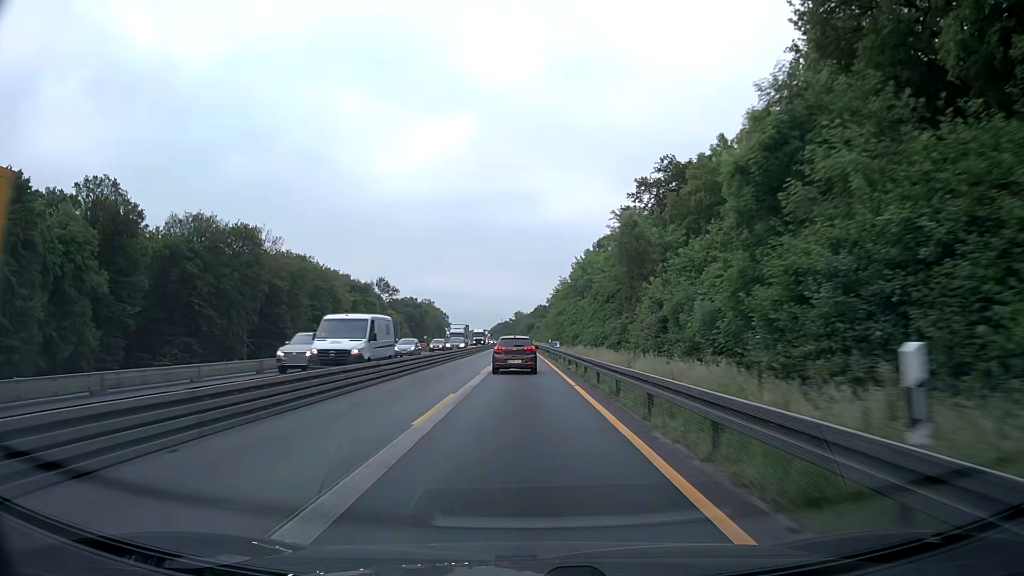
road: motorway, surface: asphalt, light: Day
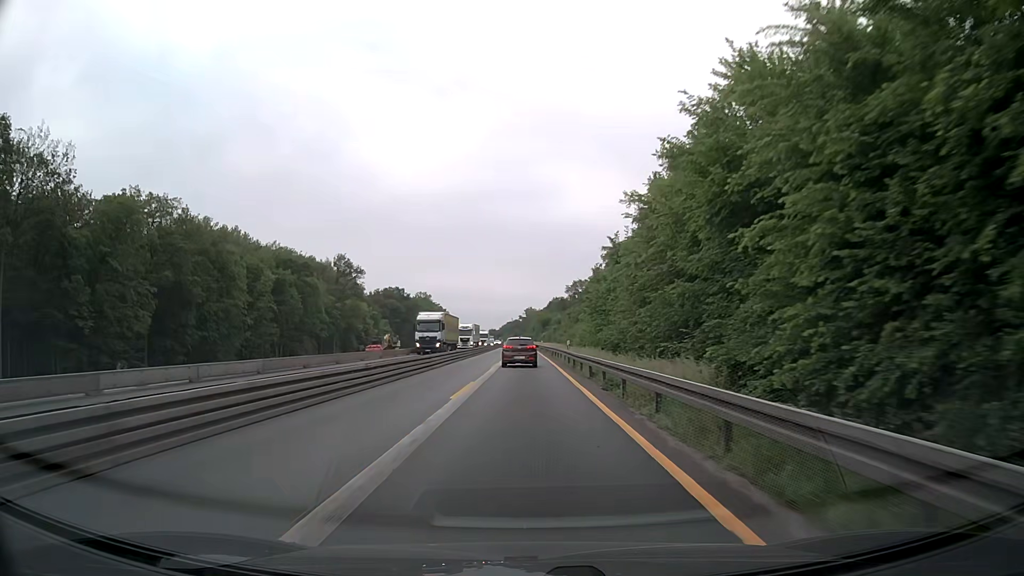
(-0.6, +64.5) m; -1°
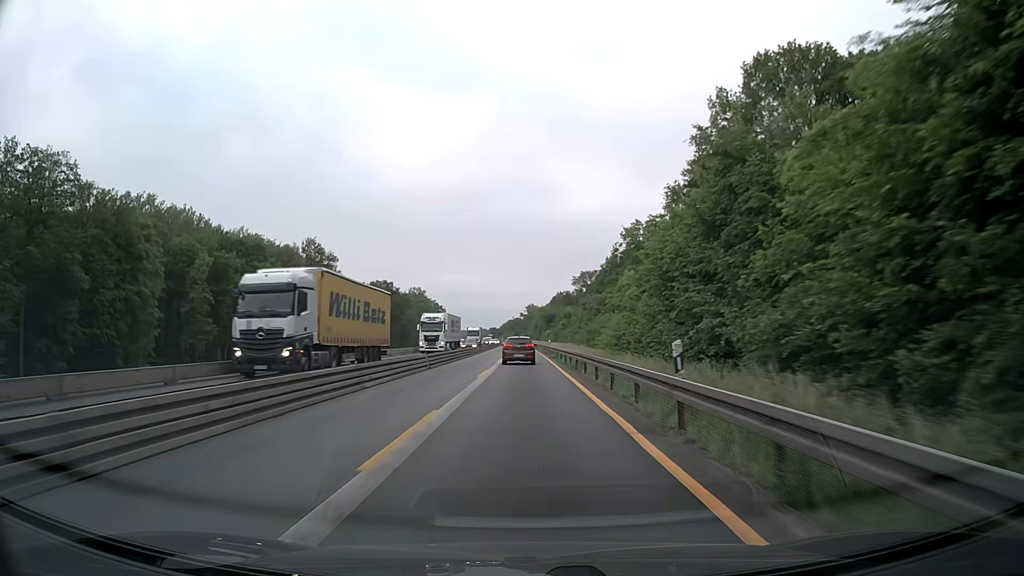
(-0.1, +25.8) m; 0°
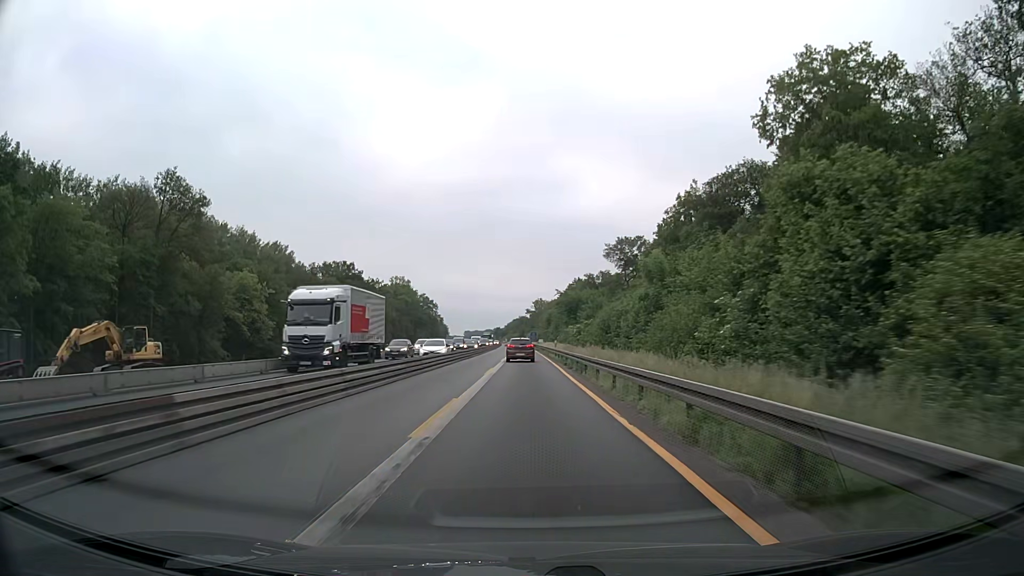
(-0.2, +64.5) m; -1°
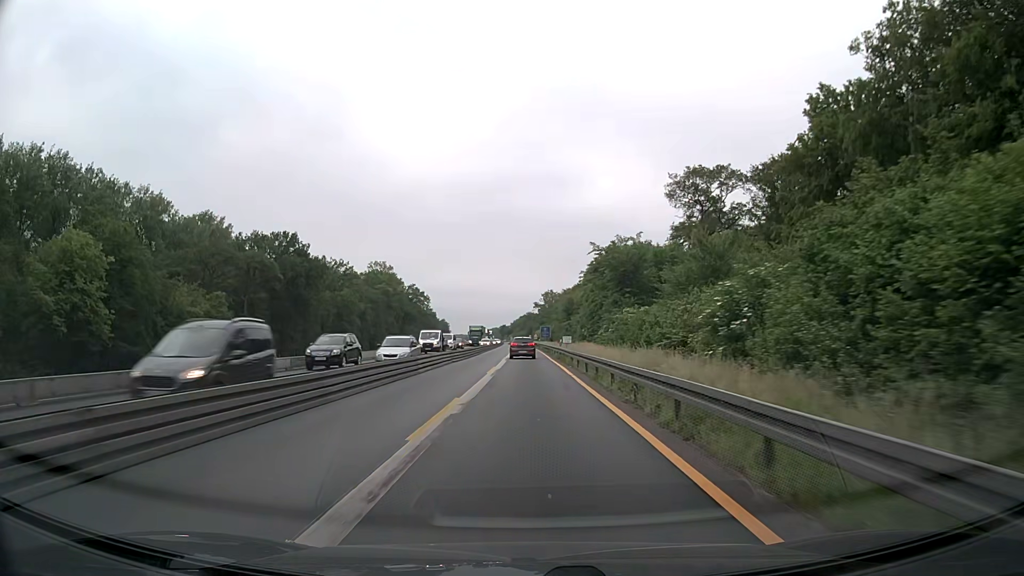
(-0.1, +51.6) m; 0°
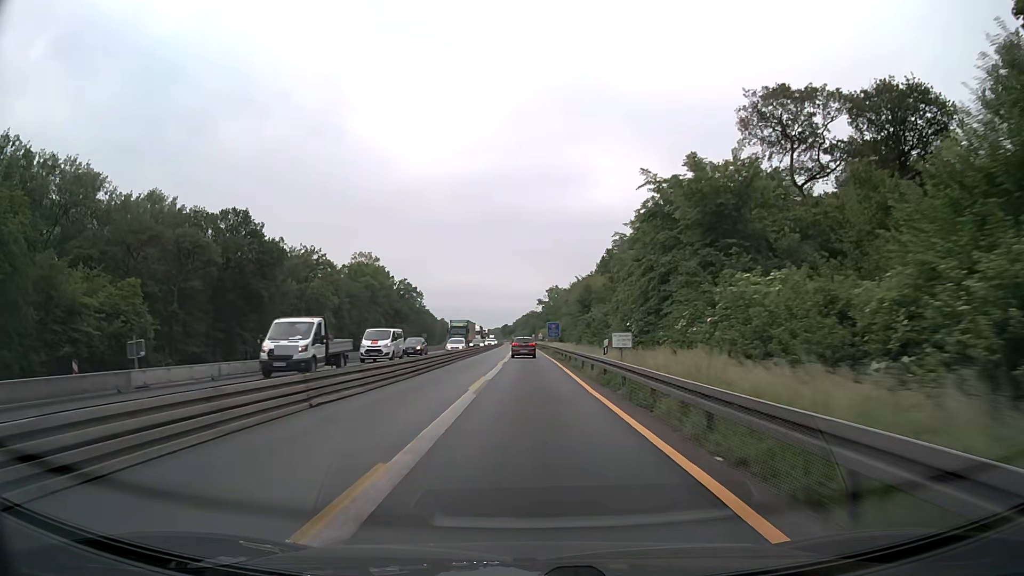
(0.0, +25.8) m; 0°
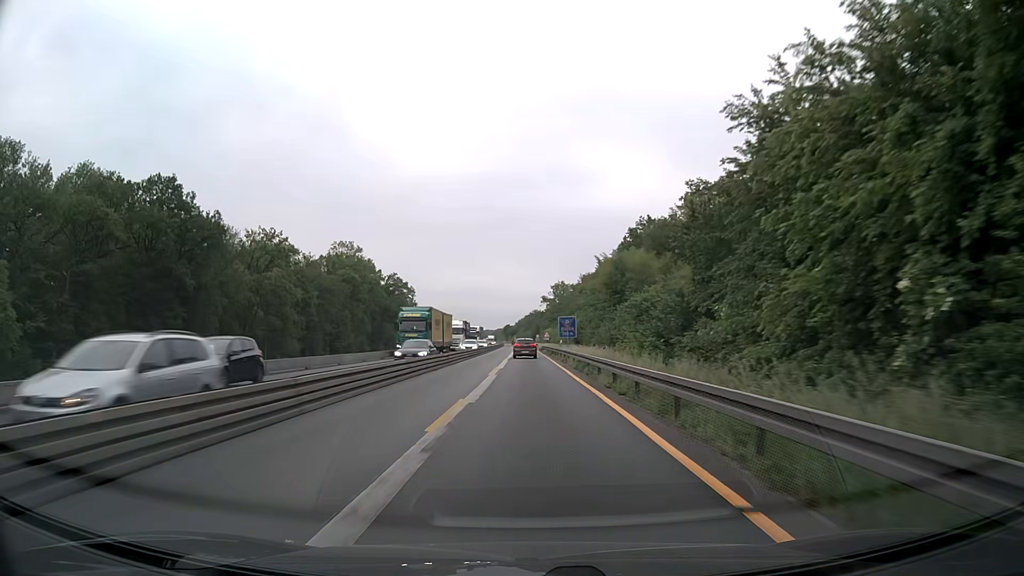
(-0.1, +25.8) m; 0°
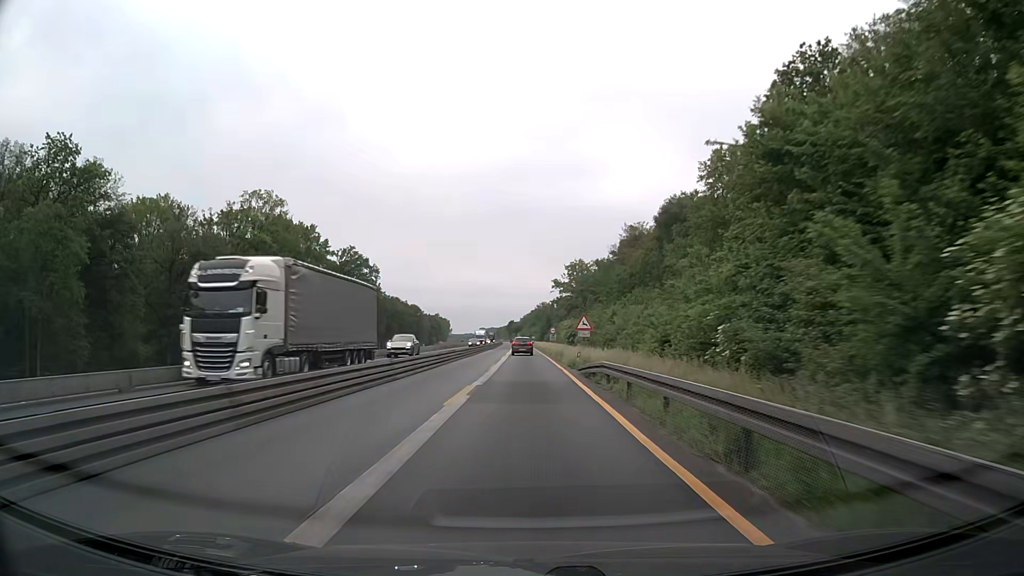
(0.0, +64.5) m; 0°
(0, +10) (0, +20) (0, +30) (0, +40) (0, +50) (0, +60) (0, +70) (0, +80) (-1, +90) (-1, +100) m
